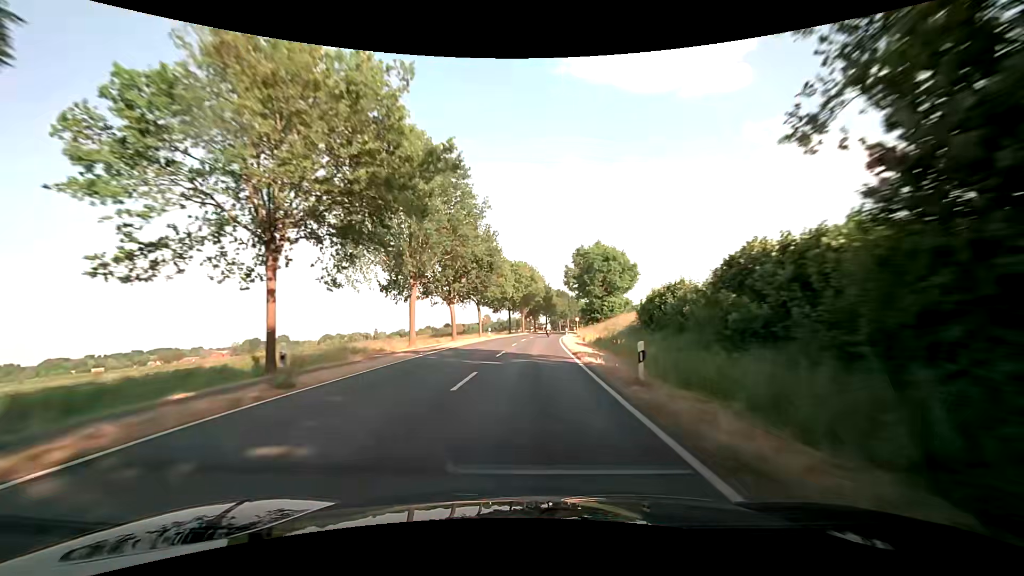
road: secondary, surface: asphalt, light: Day
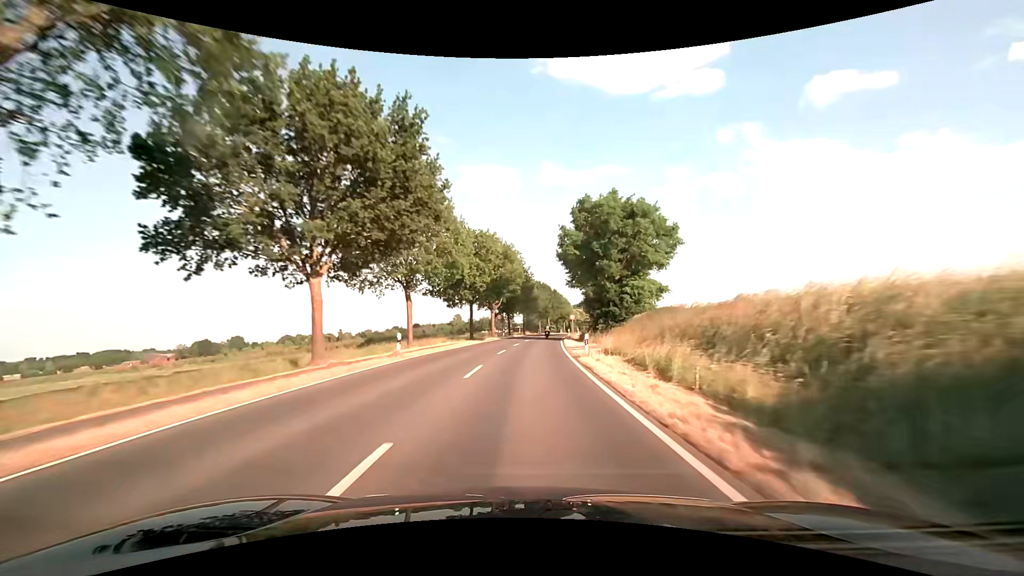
(+0.6, +30.6) m; +3°
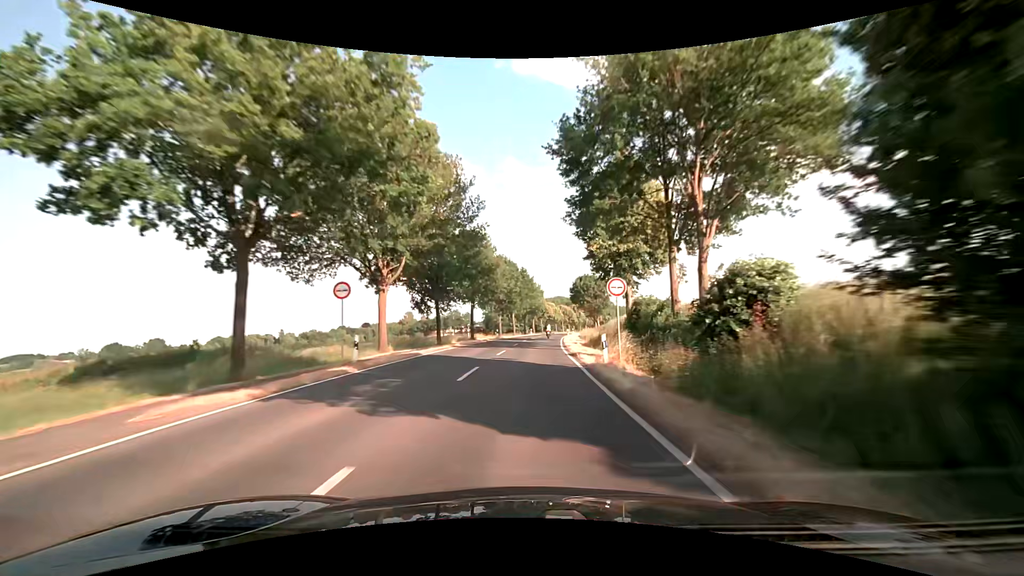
(+1.8, +45.1) m; +4°
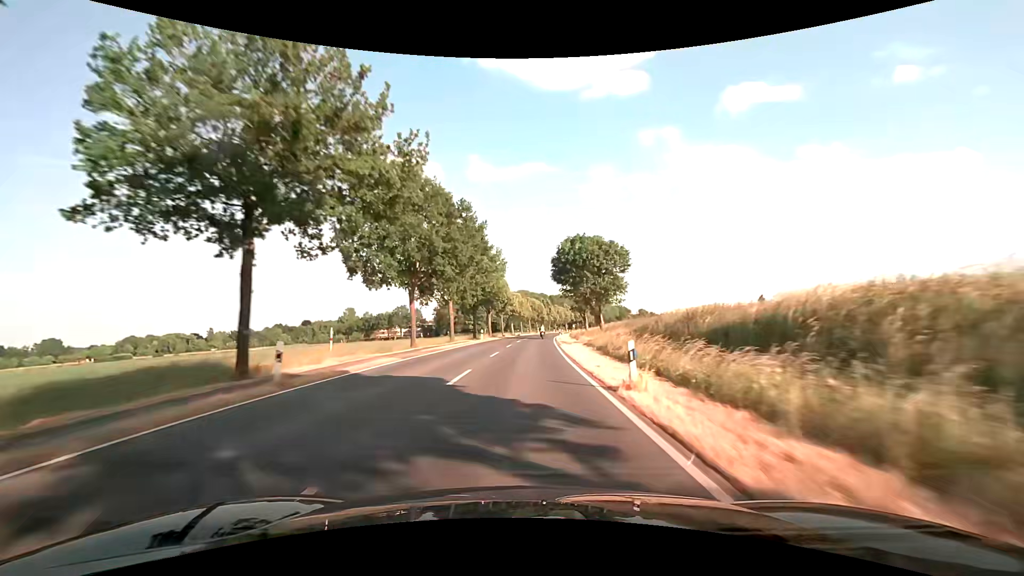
(+1.9, +44.8) m; +5°
